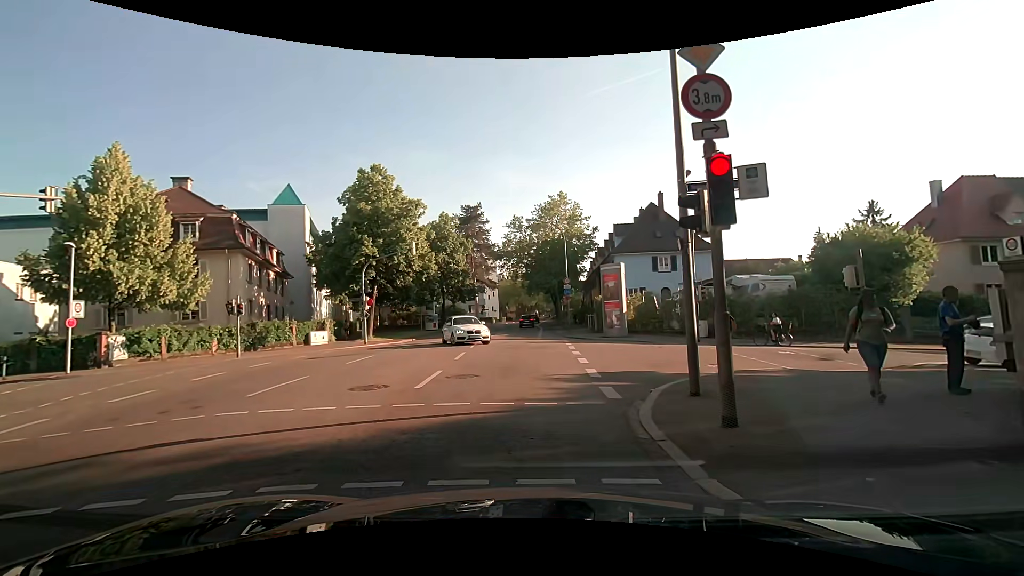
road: secondary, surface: asphalt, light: Day
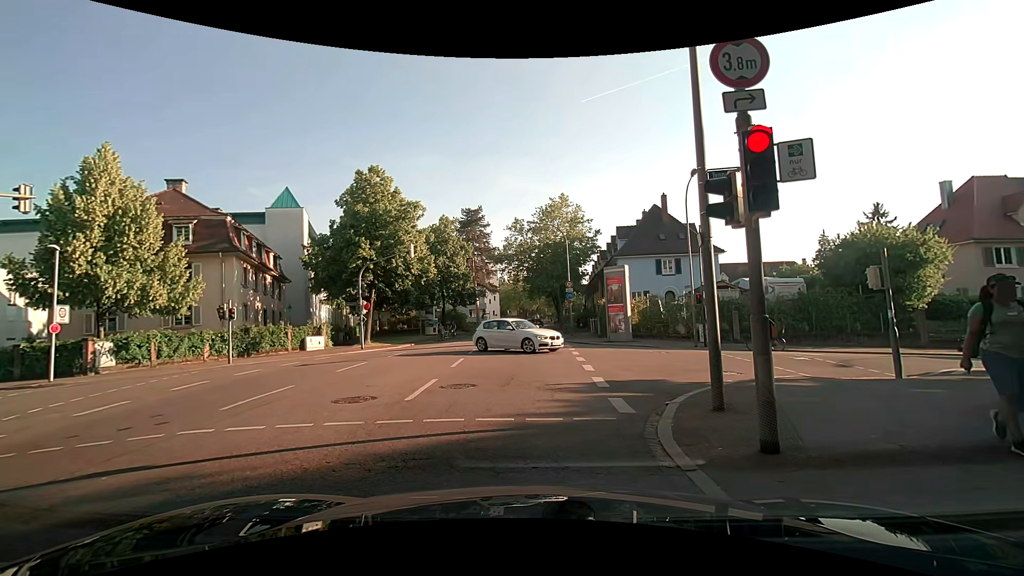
(0.0, +0.8) m; 0°
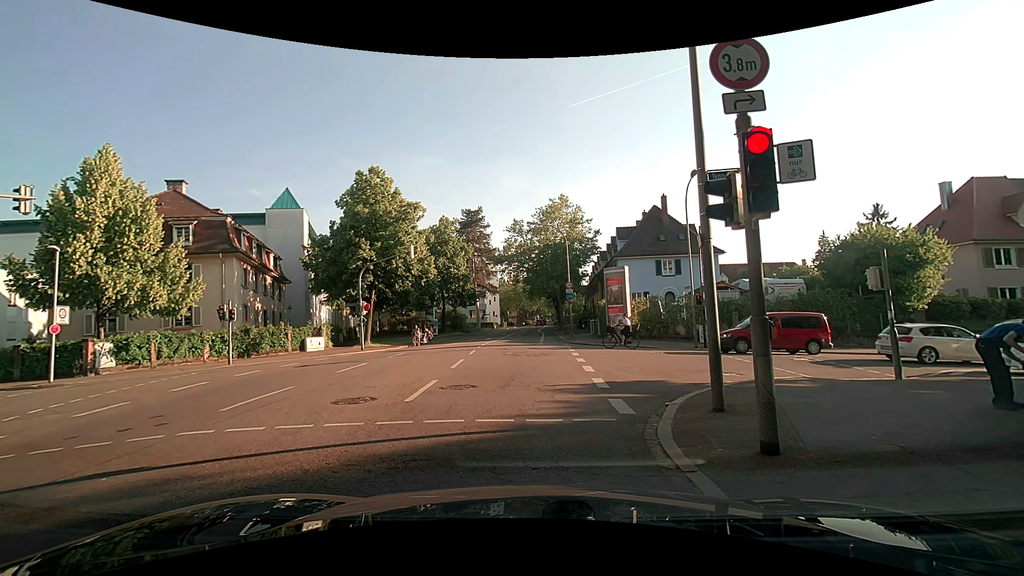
(0.0, +0.1) m; 0°
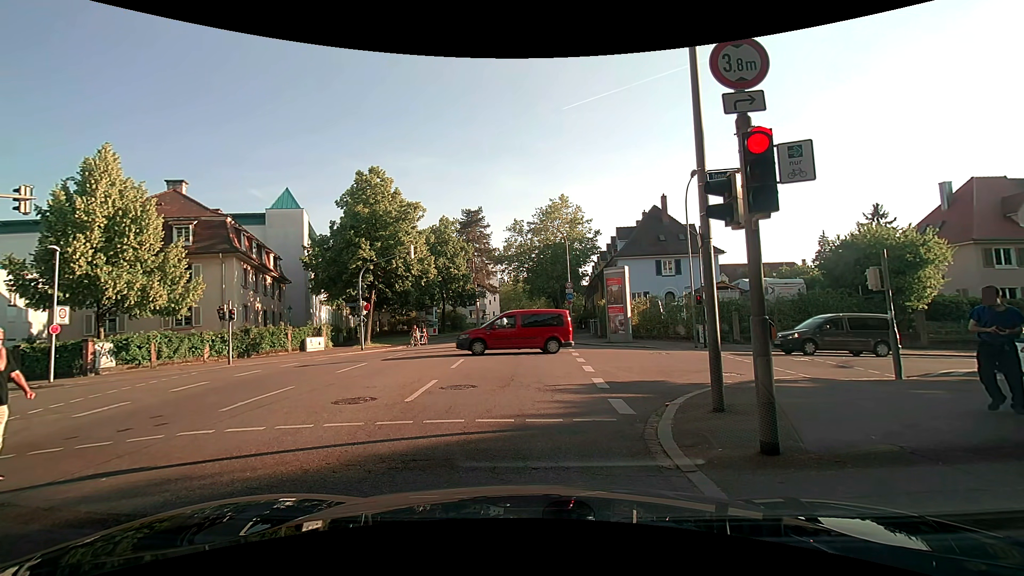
(0.0, 0.0) m; 0°
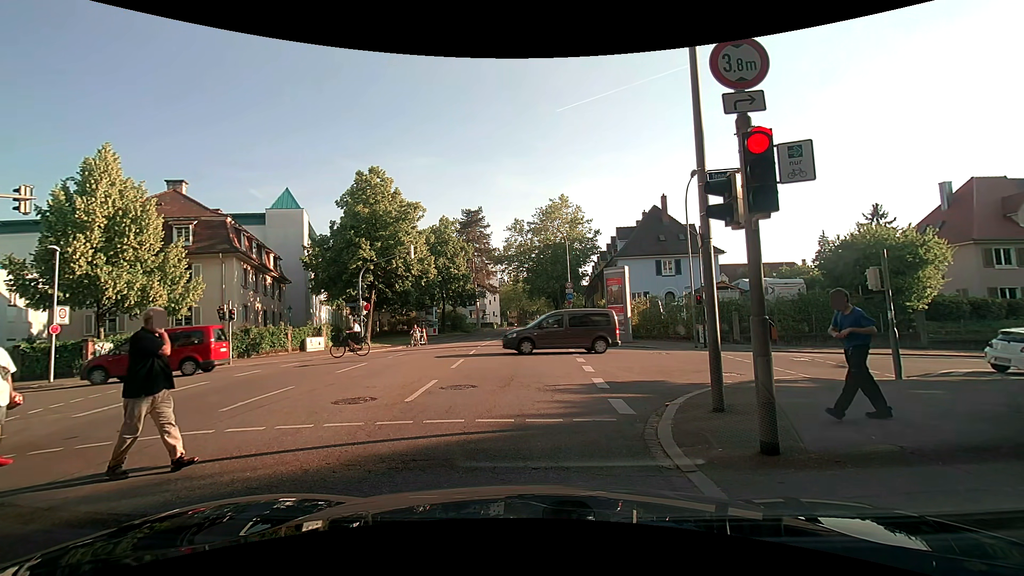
(0.0, 0.0) m; 0°
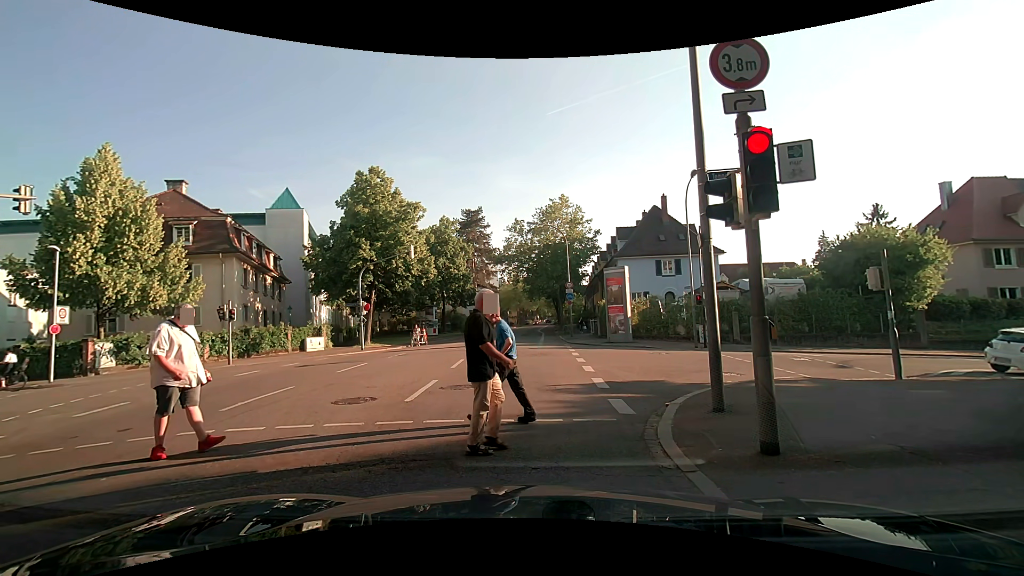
(0.0, 0.0) m; 0°
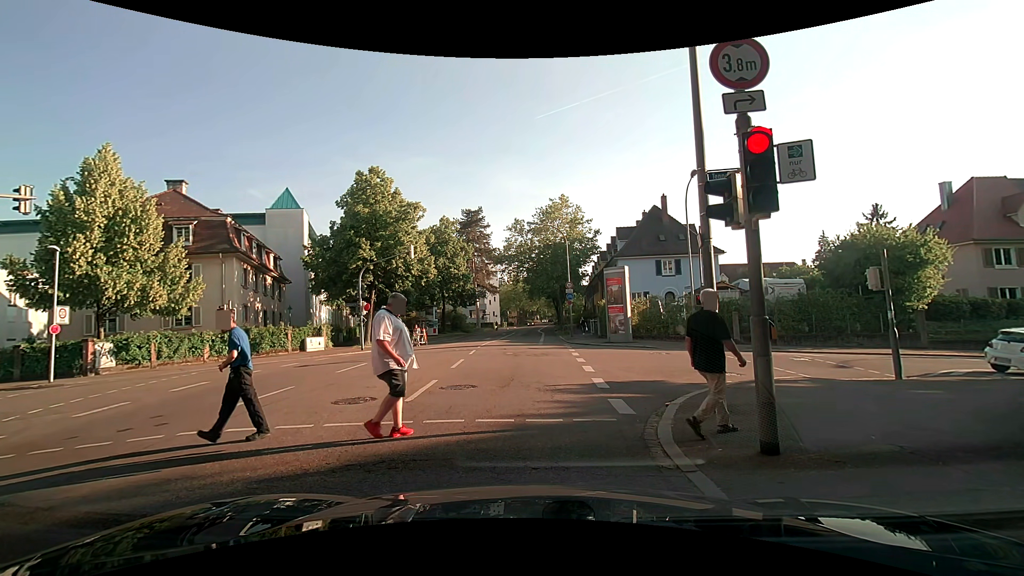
(0.0, 0.0) m; 0°
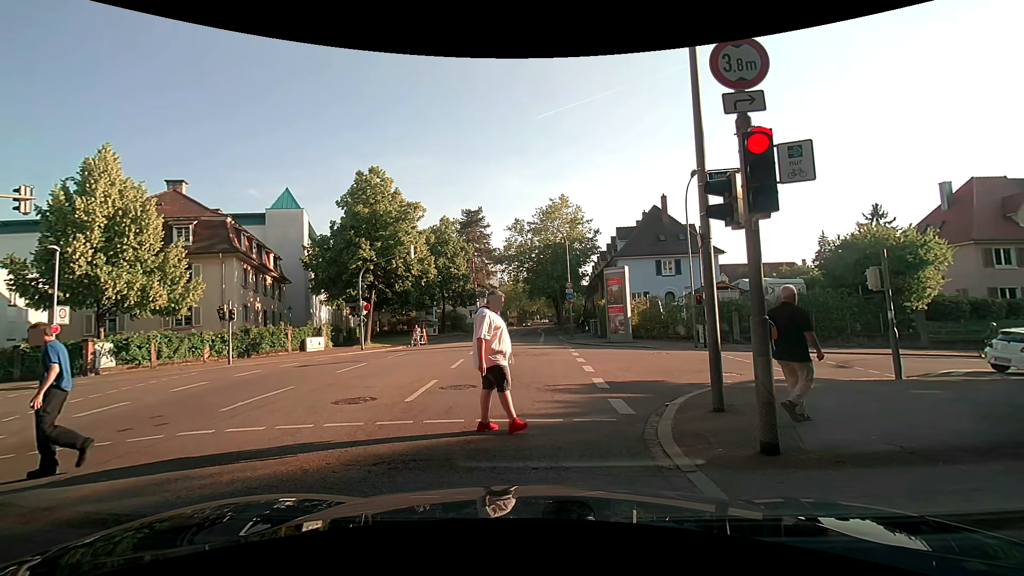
(0.0, 0.0) m; 0°
